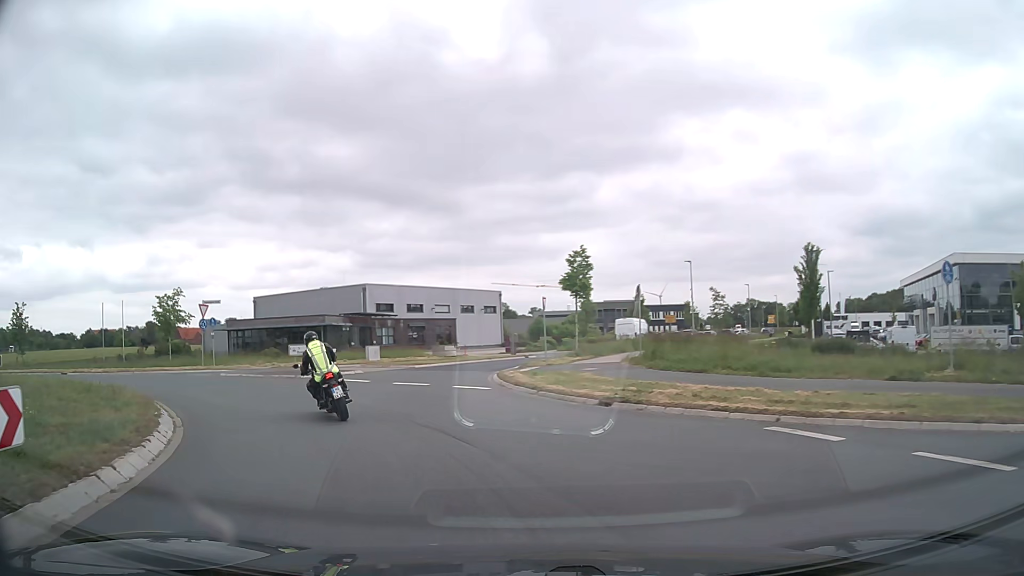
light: Day
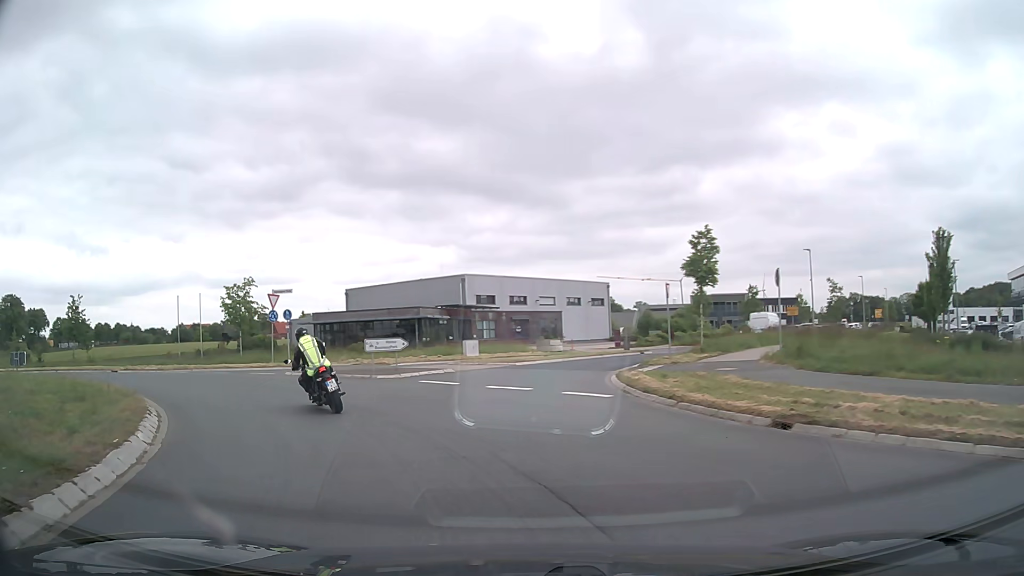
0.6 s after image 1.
(-0.3, +4.5) m; -9°
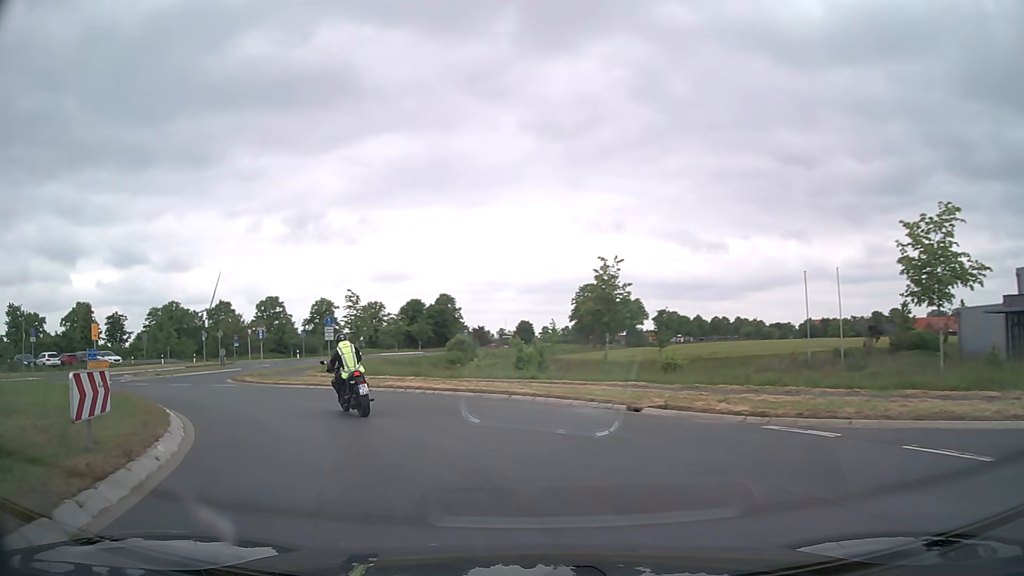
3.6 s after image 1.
(-9.5, +19.5) m; -54°
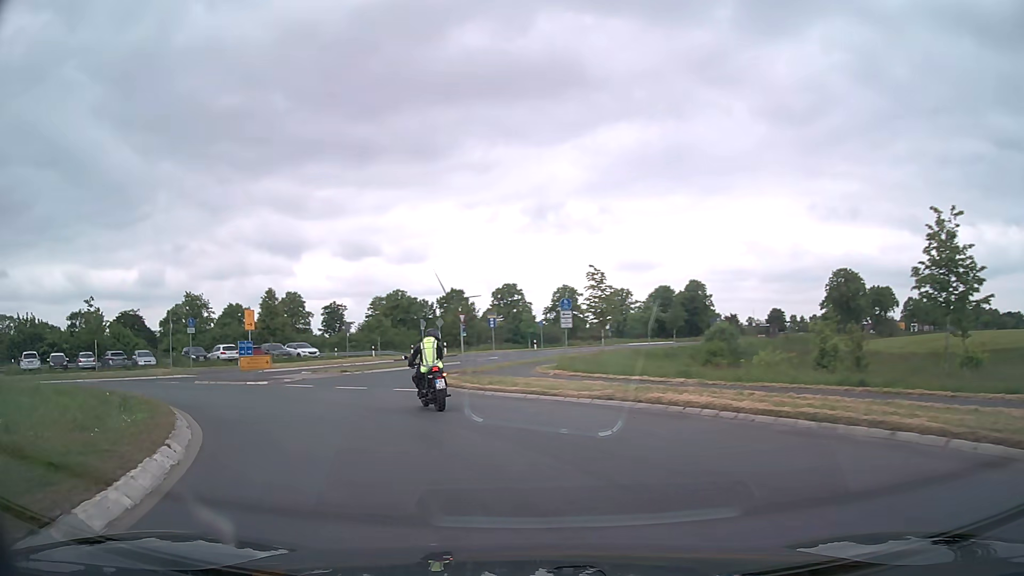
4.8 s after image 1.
(-1.5, +8.8) m; -20°
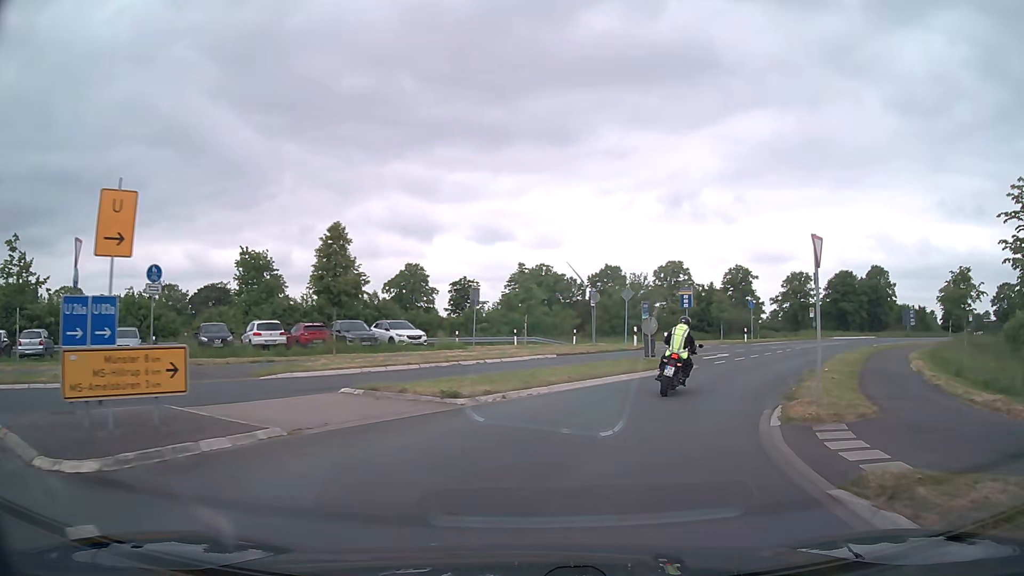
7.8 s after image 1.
(-5.8, +22.3) m; -13°
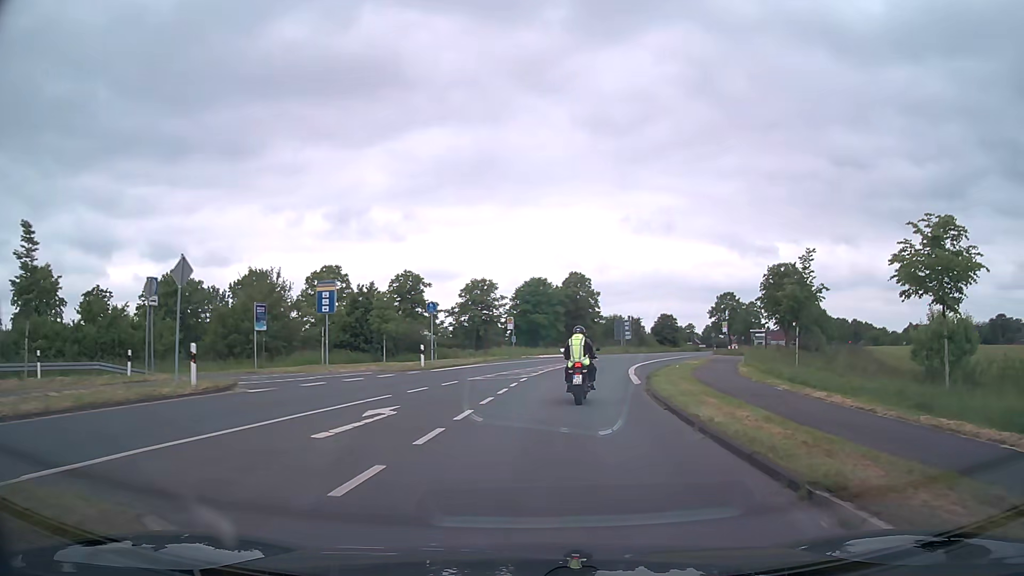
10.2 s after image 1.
(+5.0, +19.6) m; +28°
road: secondary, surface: asphalt
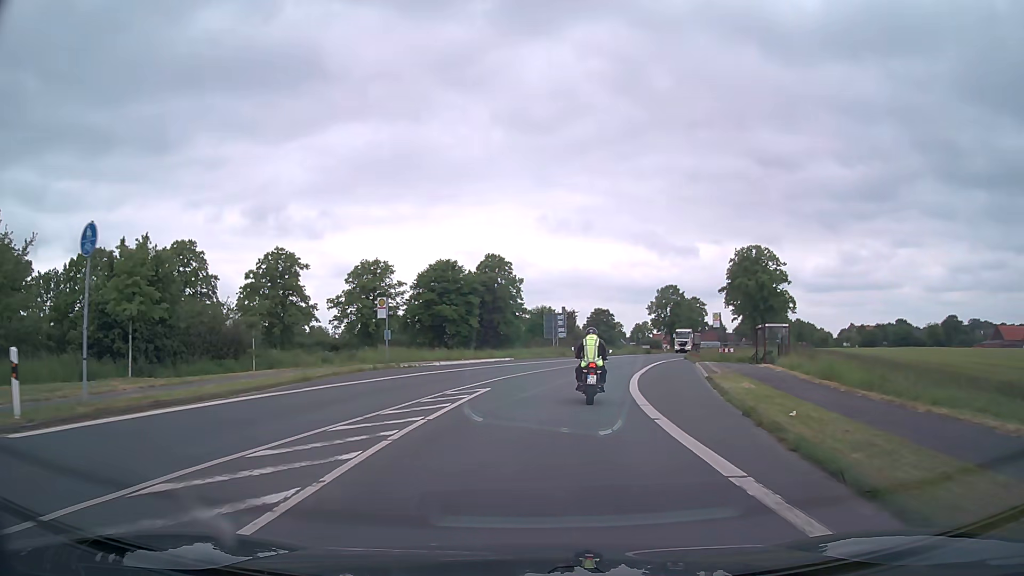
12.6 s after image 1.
(+1.5, +23.7) m; +7°
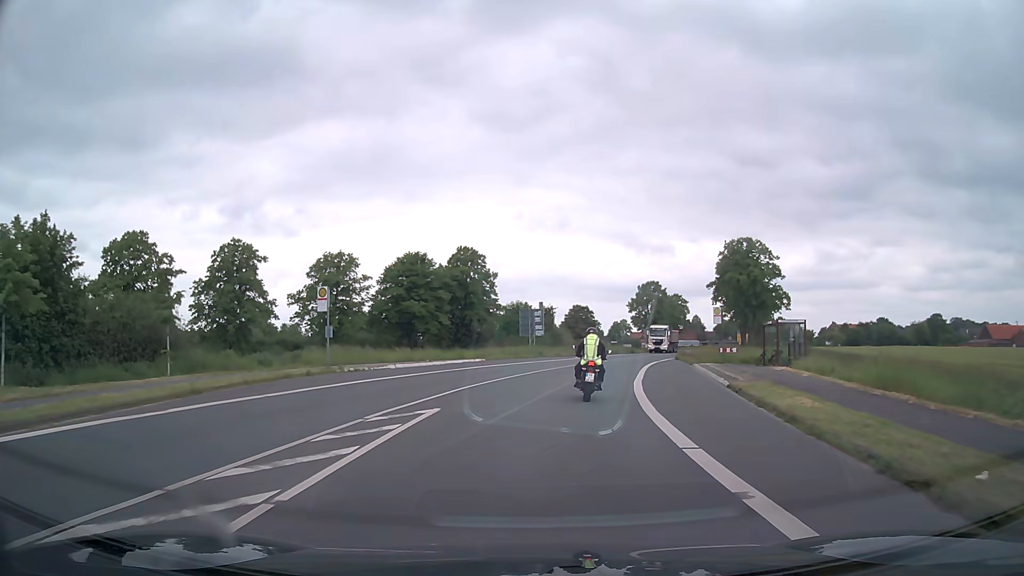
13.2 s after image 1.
(+0.1, +6.2) m; +2°
(0, +10) (+1, +20) (+3, +30) (+5, +40) (+8, +49) (+10, +59) (+13, +68) (+17, +78) (+20, +87) (+23, +97) m
